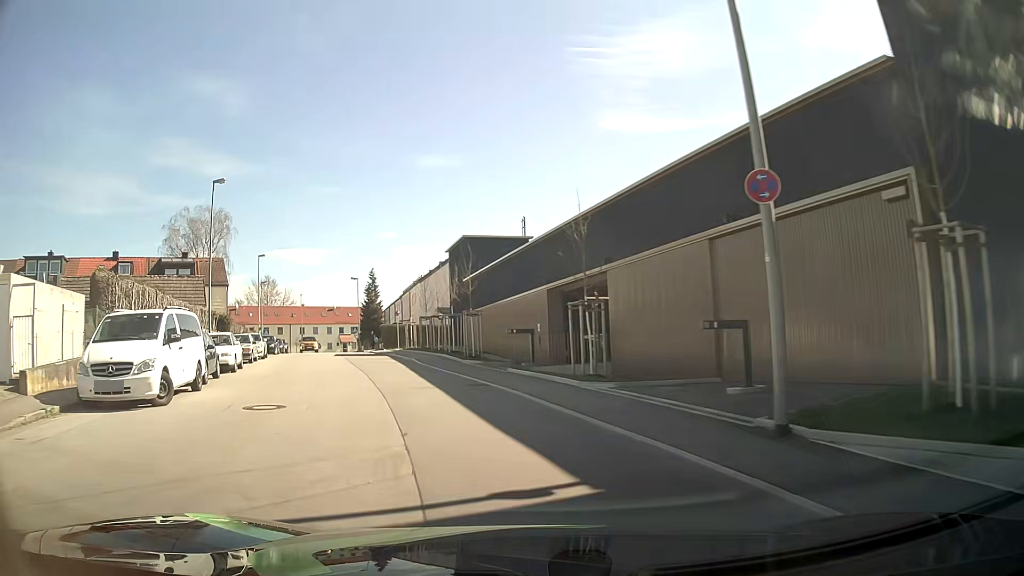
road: residential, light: Day
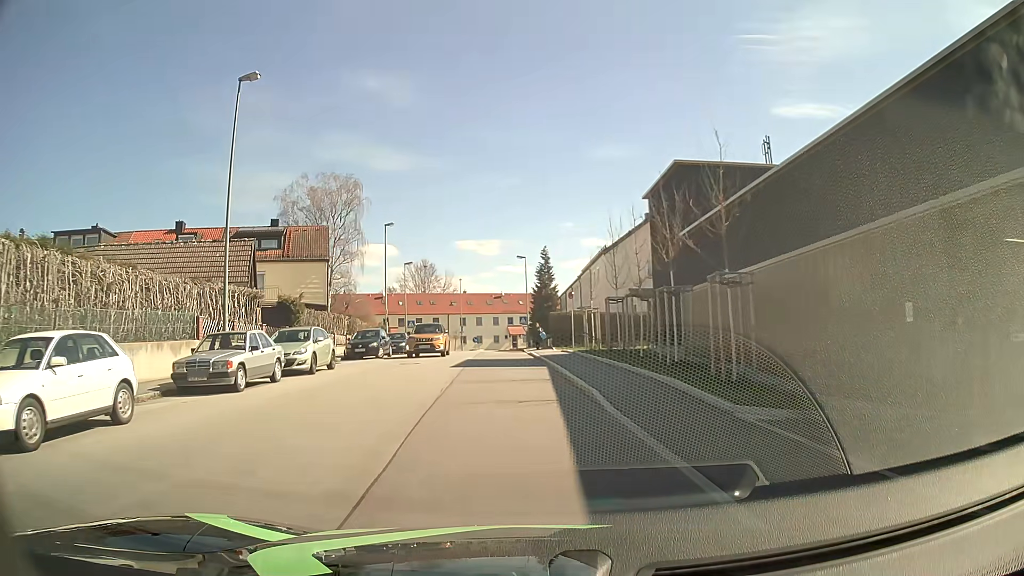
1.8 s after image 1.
(-2.7, +17.6) m; -15°
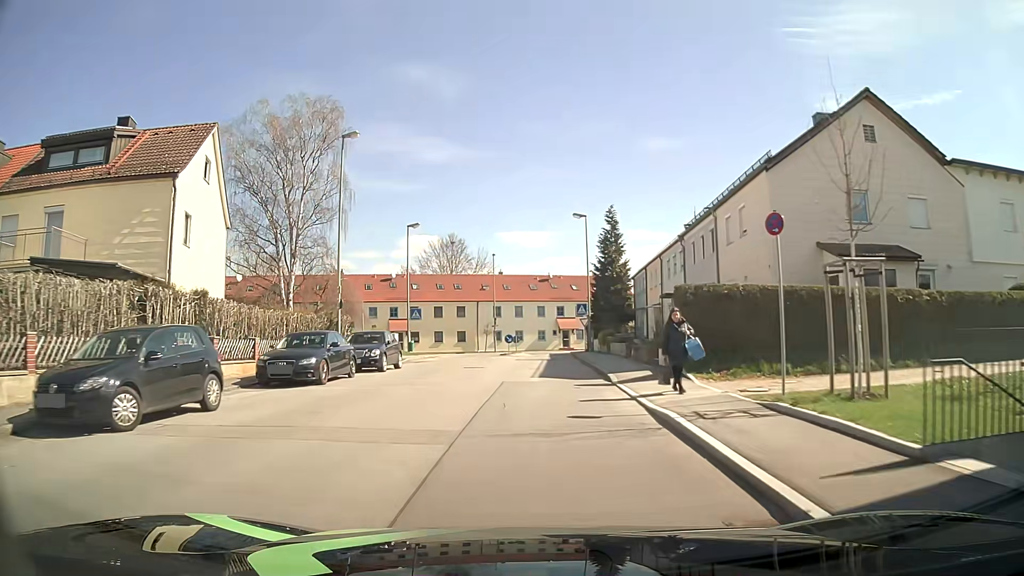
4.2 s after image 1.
(-1.7, +24.7) m; -5°
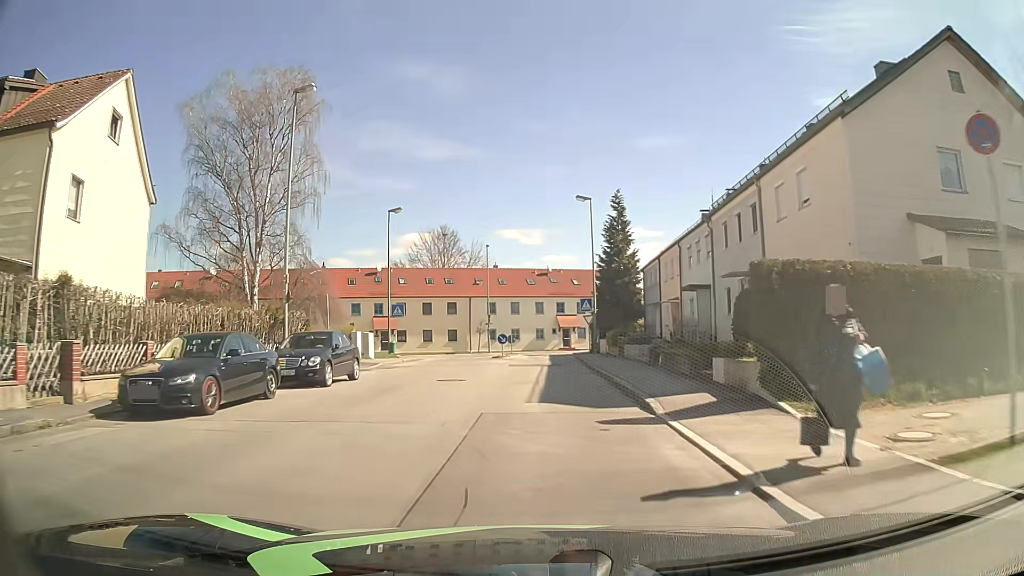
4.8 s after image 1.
(0.0, +6.2) m; 0°
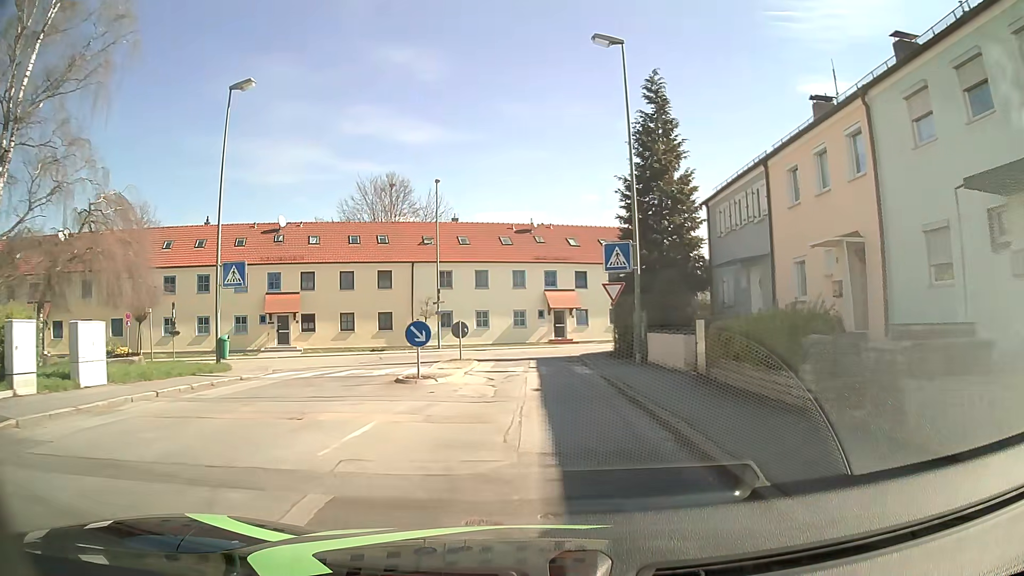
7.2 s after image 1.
(+0.3, +23.3) m; +2°
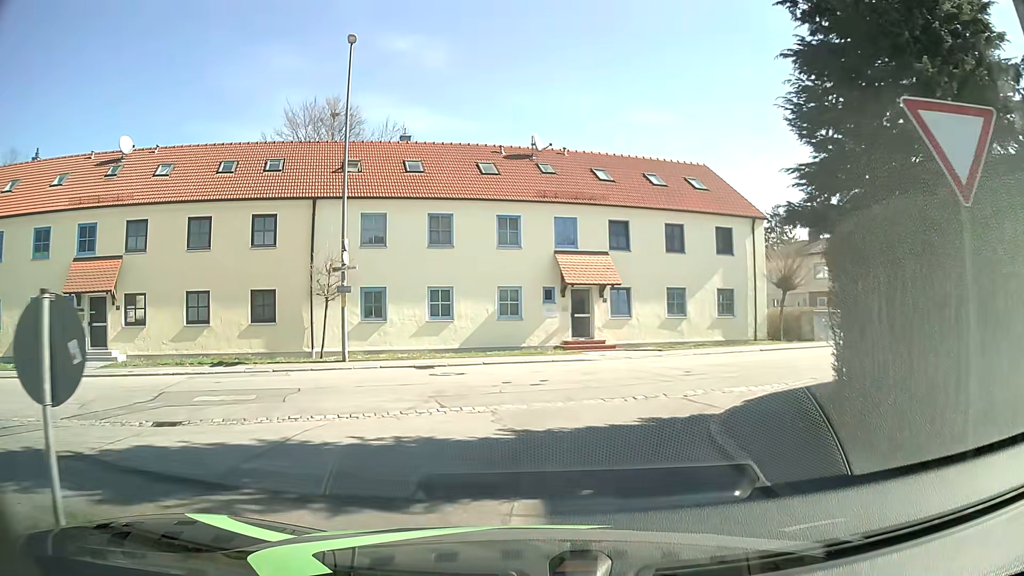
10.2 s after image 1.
(0.0, +20.0) m; -1°
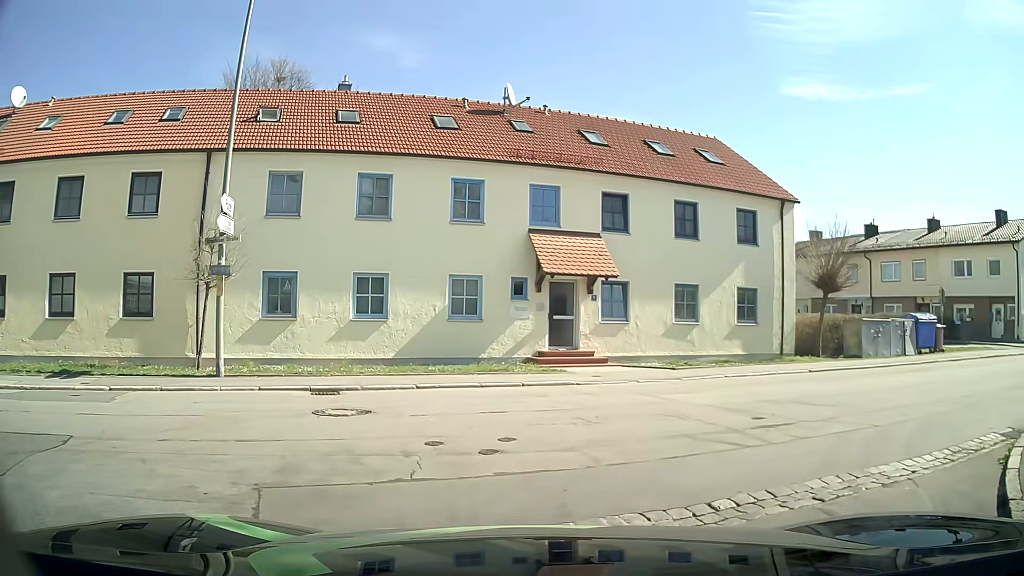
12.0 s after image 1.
(+0.1, +6.5) m; +4°
